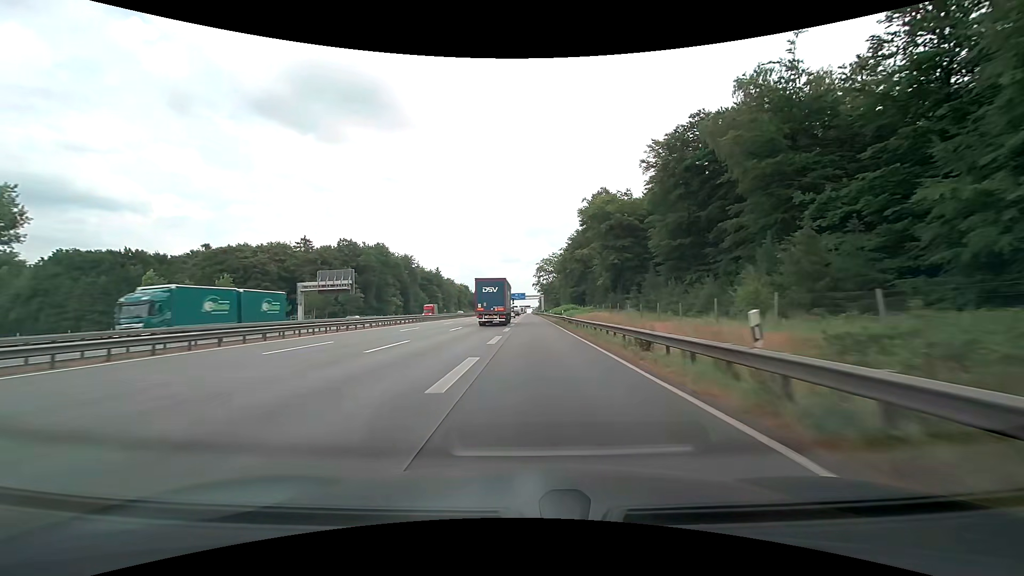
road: motorway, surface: concrete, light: Day
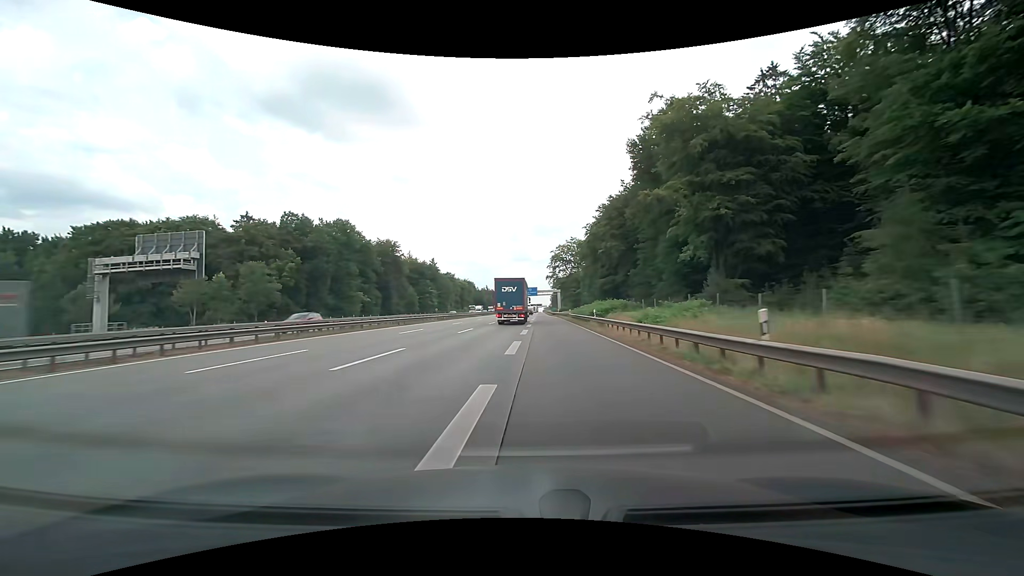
(-0.4, +41.8) m; -1°
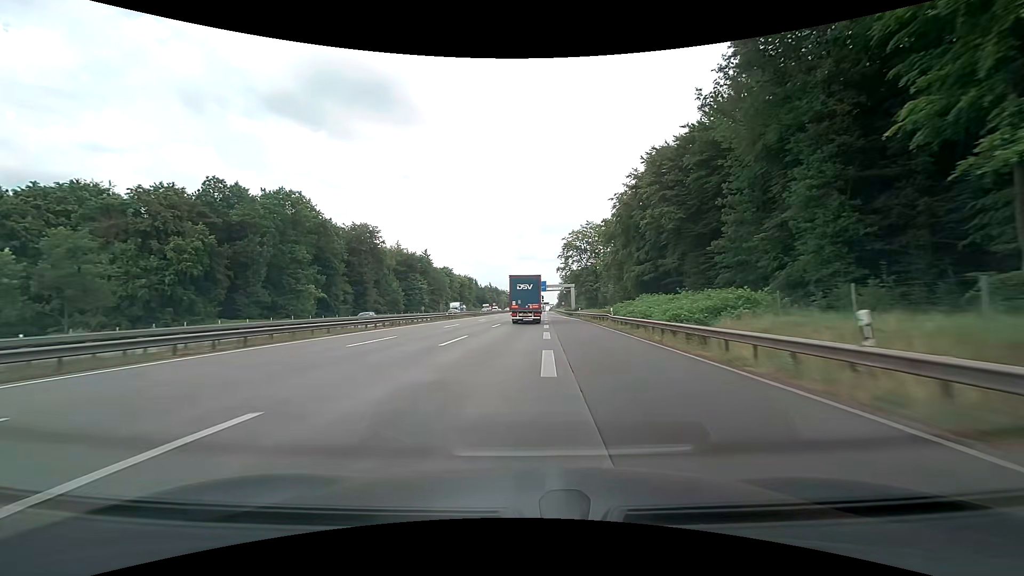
(-0.2, +29.3) m; -1°
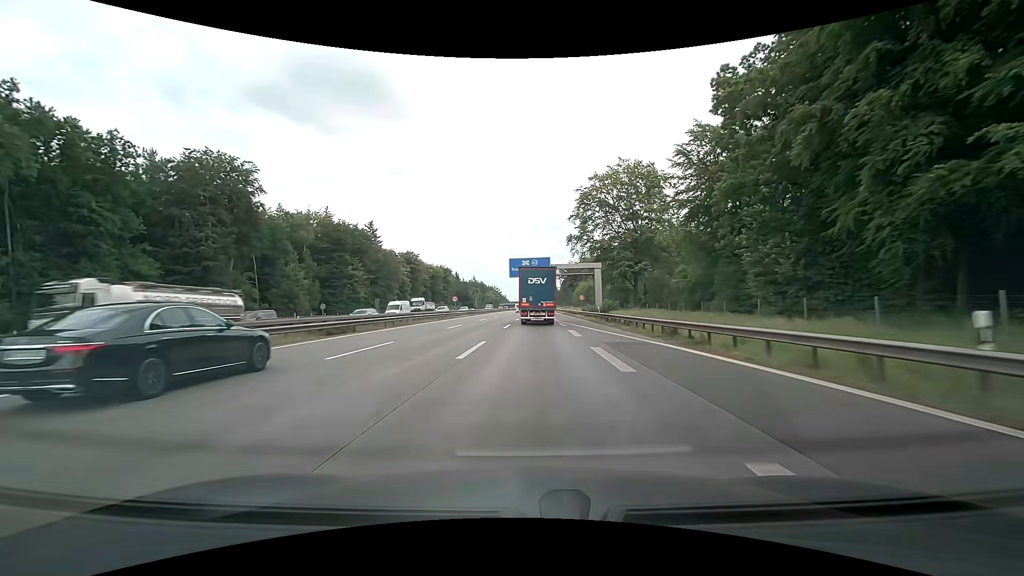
(+0.3, +59.6) m; +1°
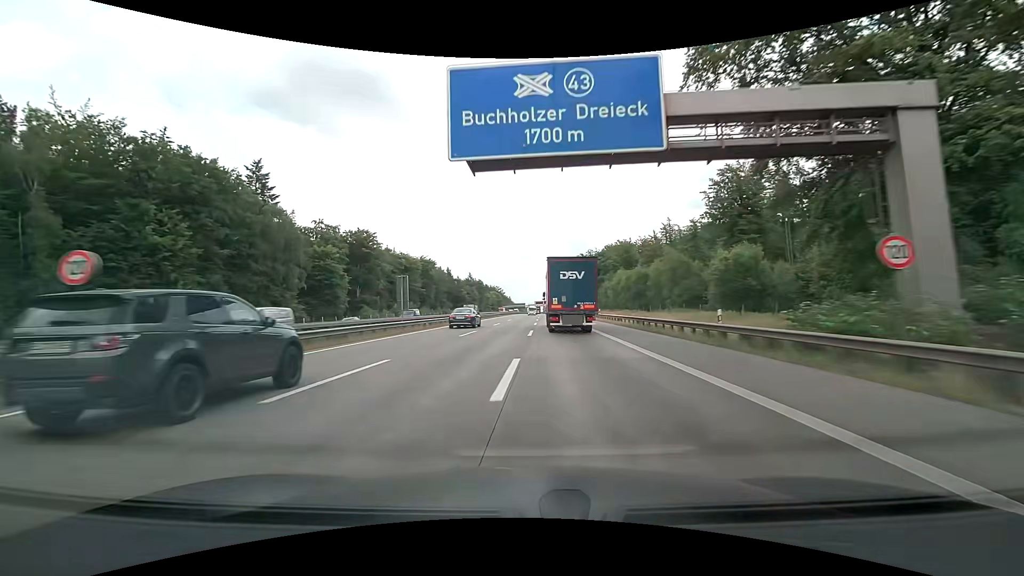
(0.0, +60.0) m; -1°
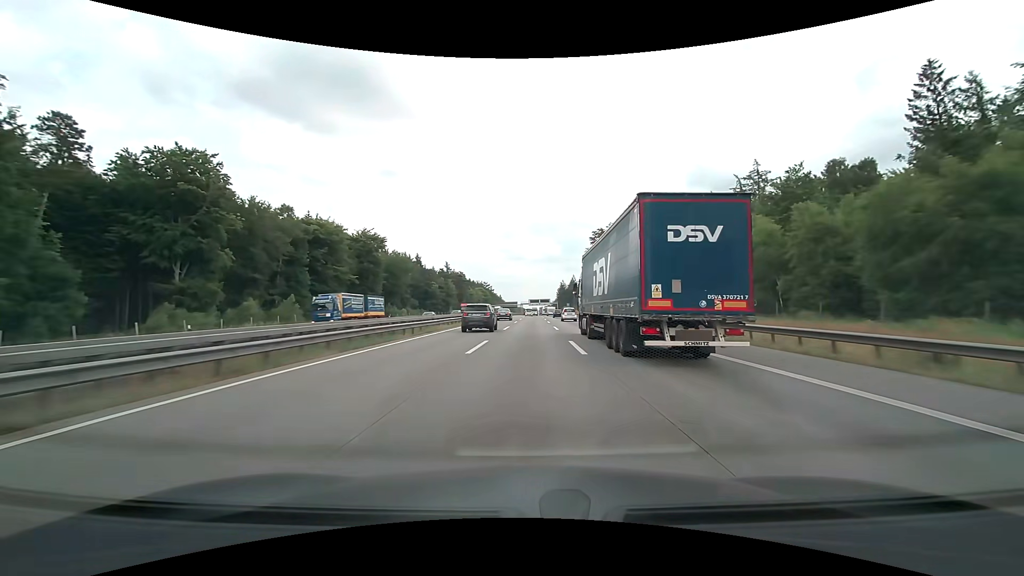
(-0.1, +64.9) m; +1°
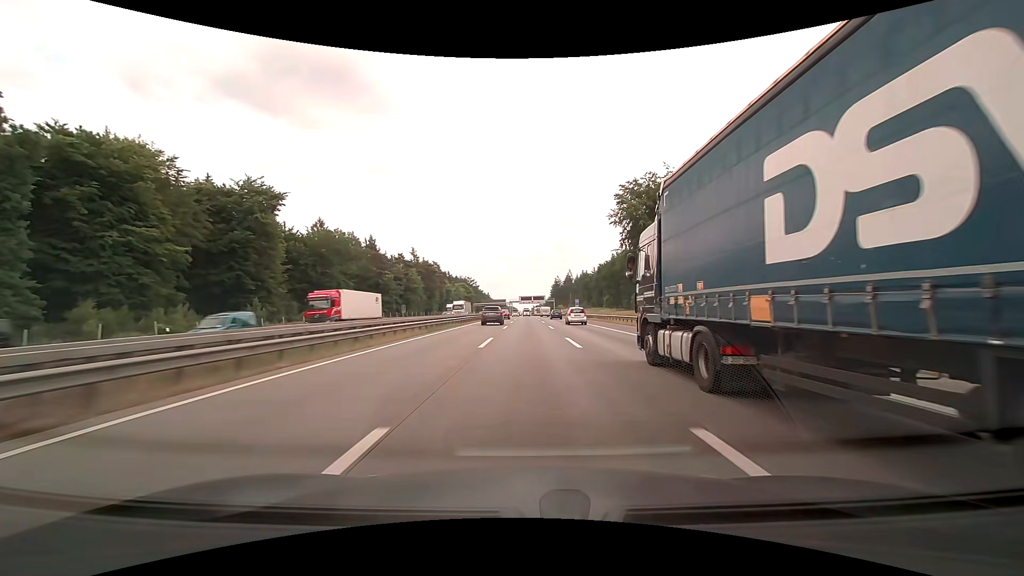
(+0.5, +52.0) m; +1°
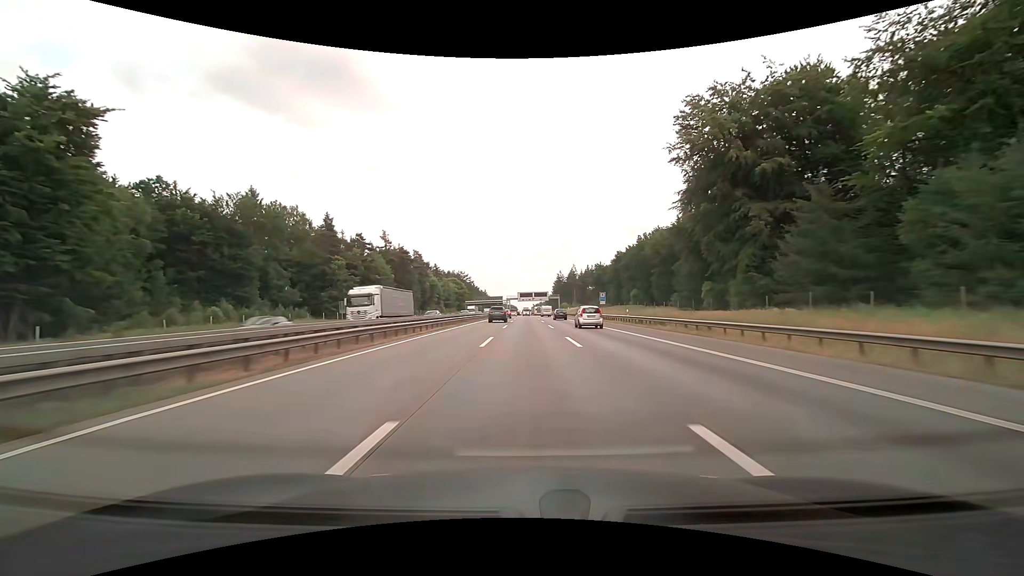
(-0.1, +36.0) m; 0°
(0, +10) (0, +20) (0, +30) (0, +40) (0, +50) (0, +60) (0, +70) (0, +80) (0, +90) (0, +100) m
